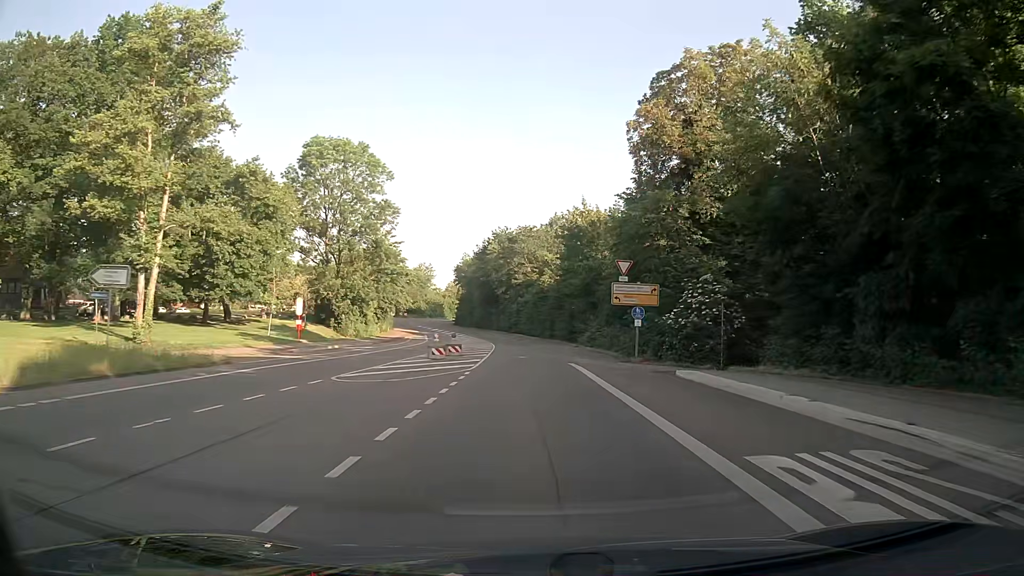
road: secondary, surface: asphalt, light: Day
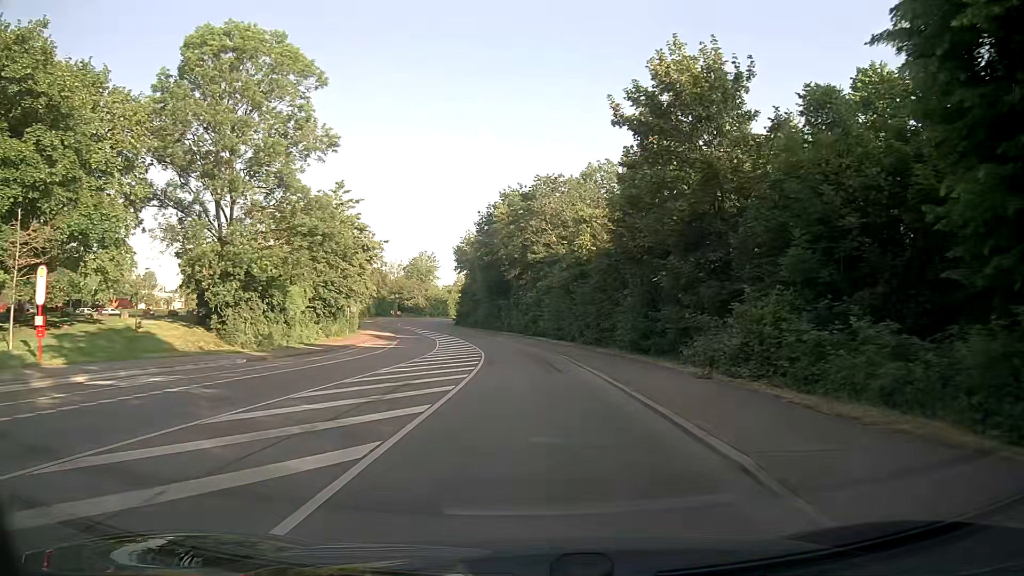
(-0.6, +32.4) m; -2°
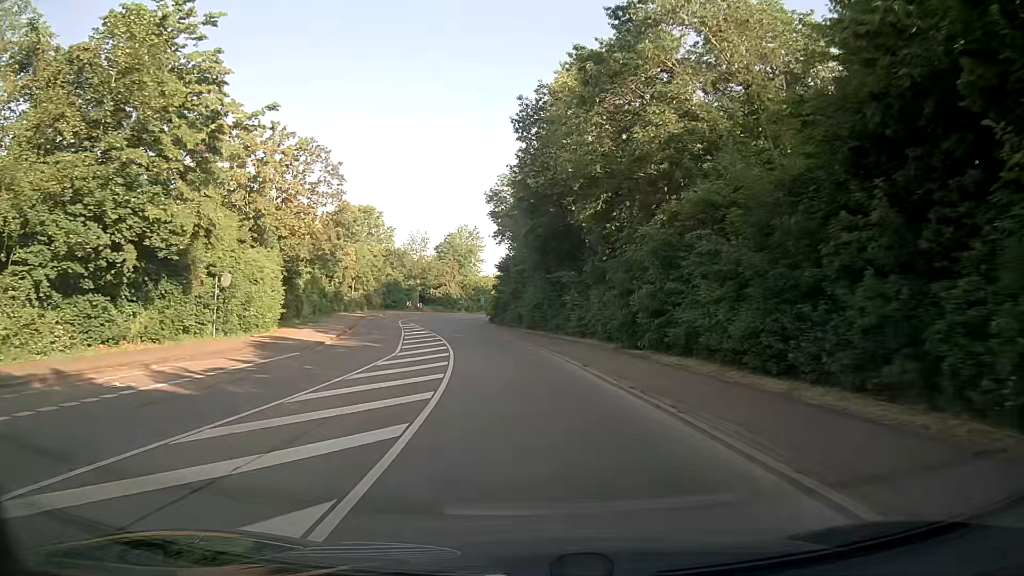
(-1.2, +39.6) m; -5°
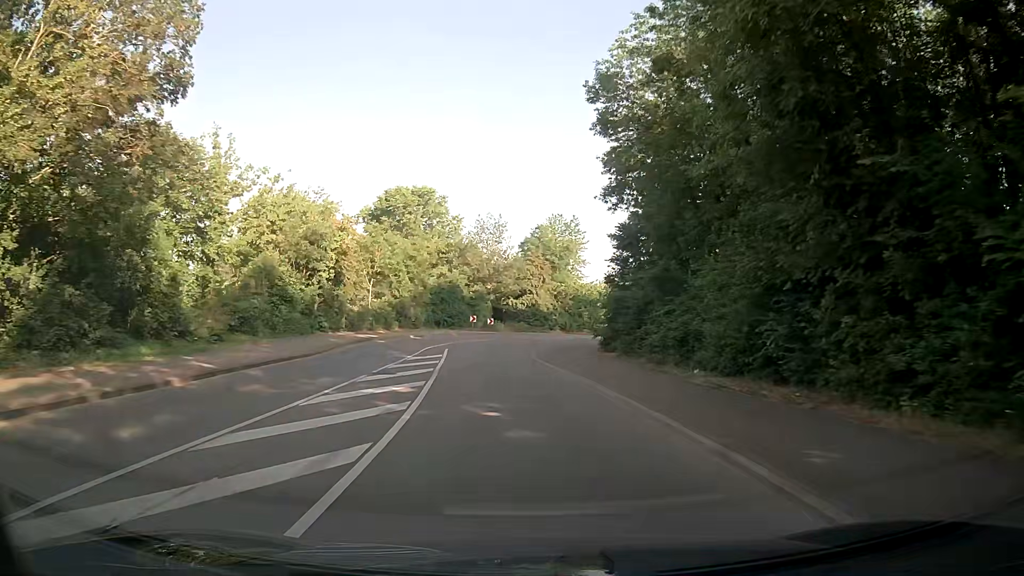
(-2.2, +30.7) m; -8°
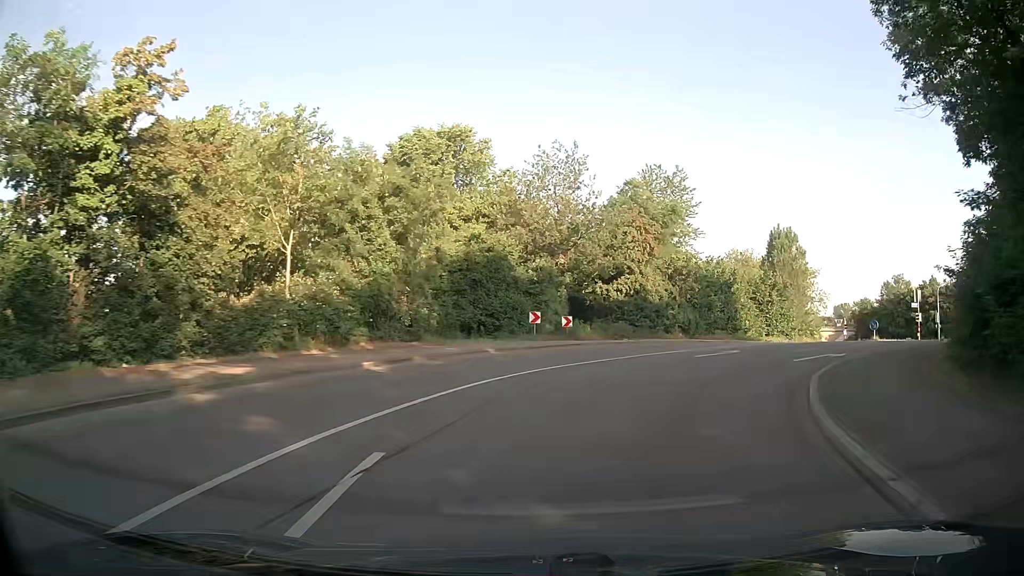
(-2.1, +27.2) m; -6°
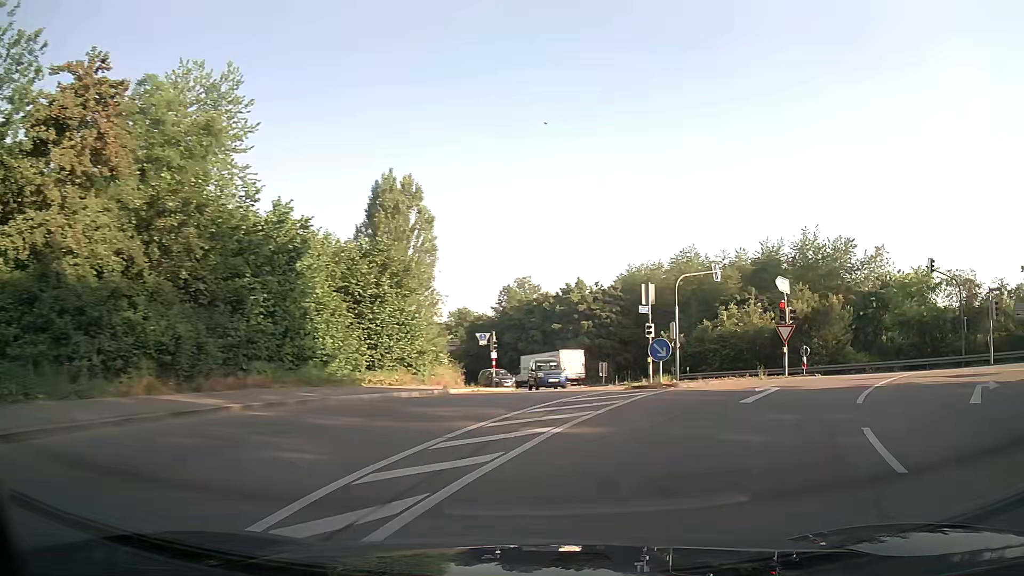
(+6.9, +25.4) m; +36°
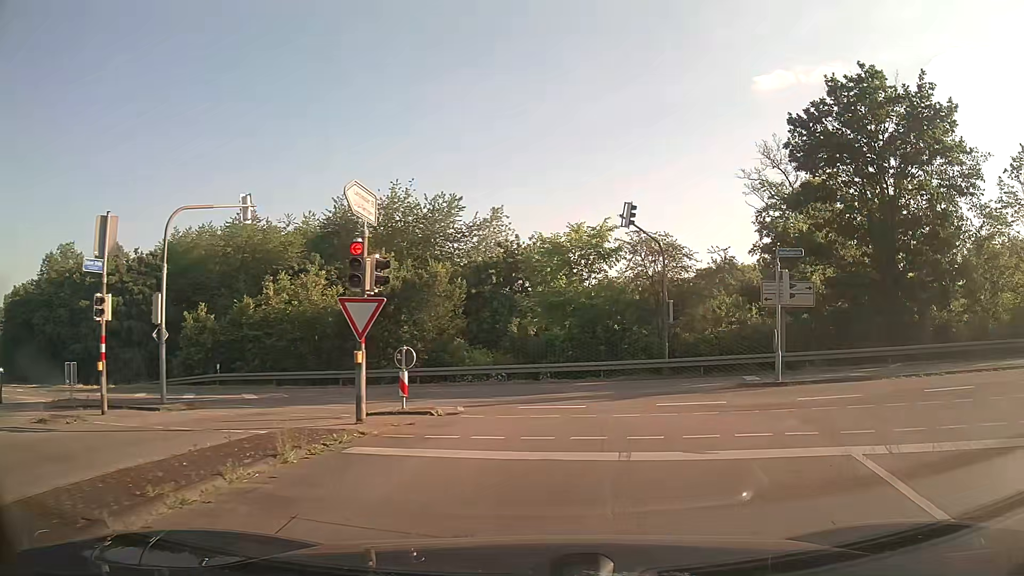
(+4.9, +15.4) m; +37°
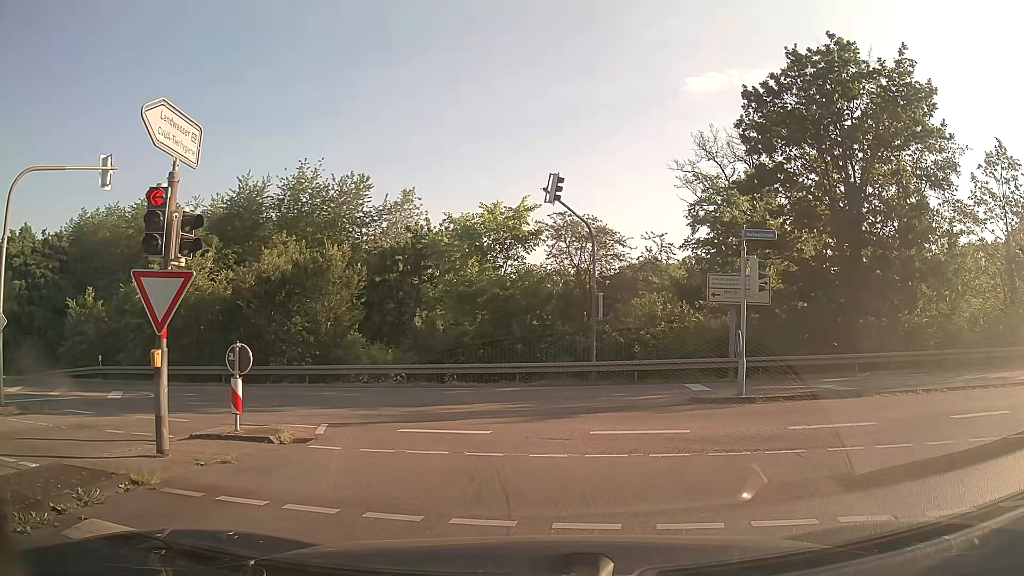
(+0.2, +3.8) m; +5°
